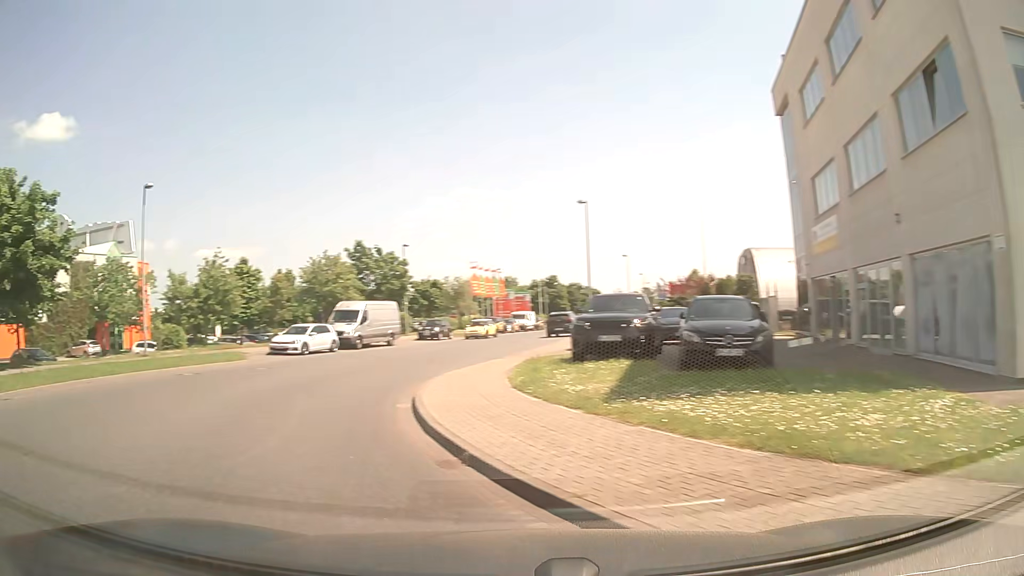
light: Day
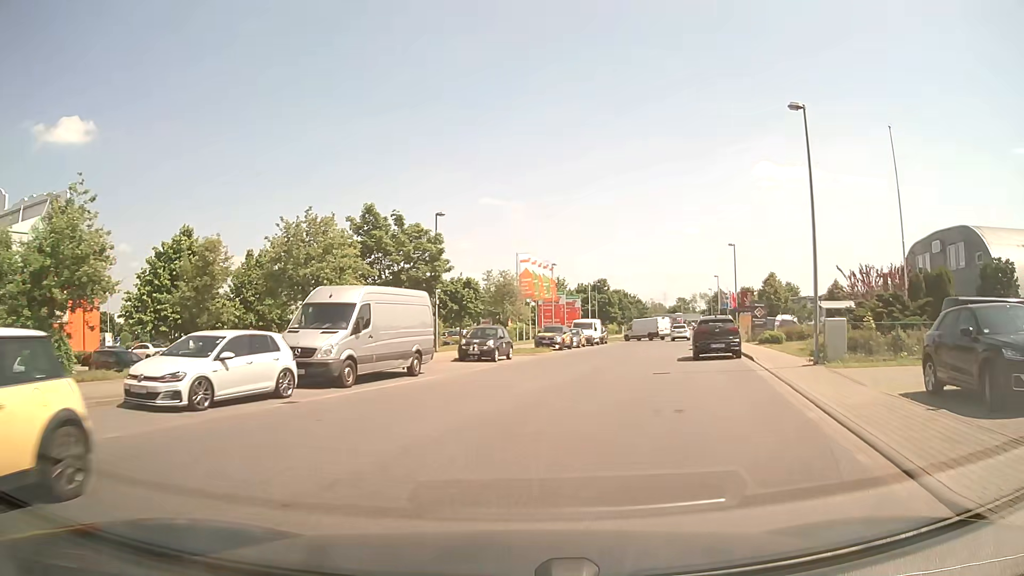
(-4.5, +19.4) m; -3°
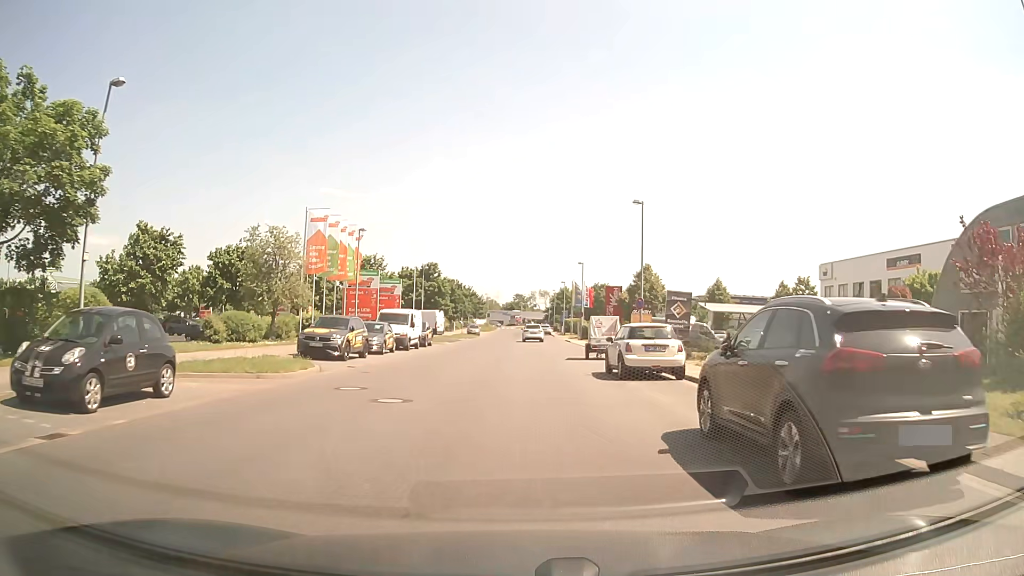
(+2.4, +19.6) m; +14°
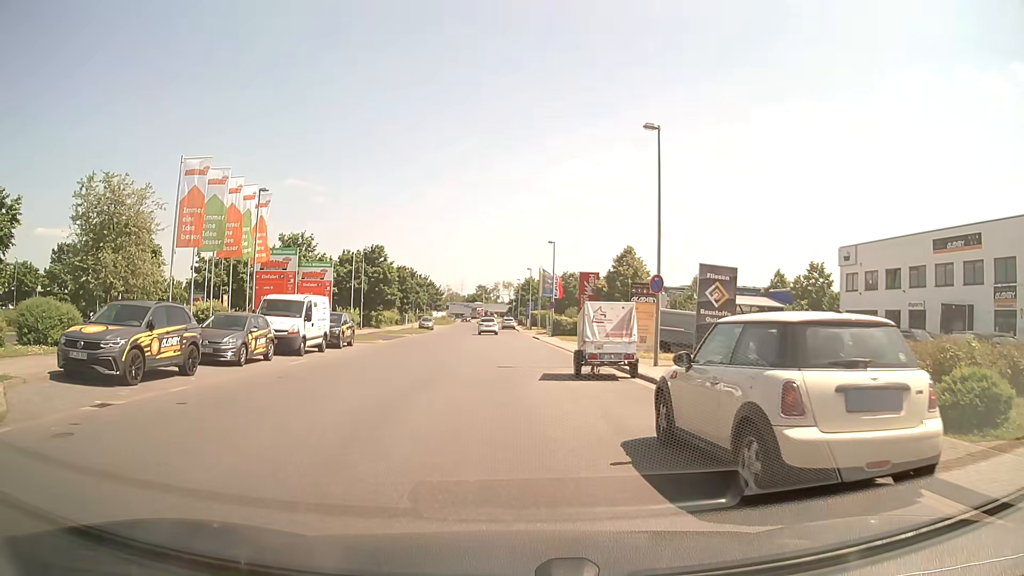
(+0.5, +11.9) m; +3°
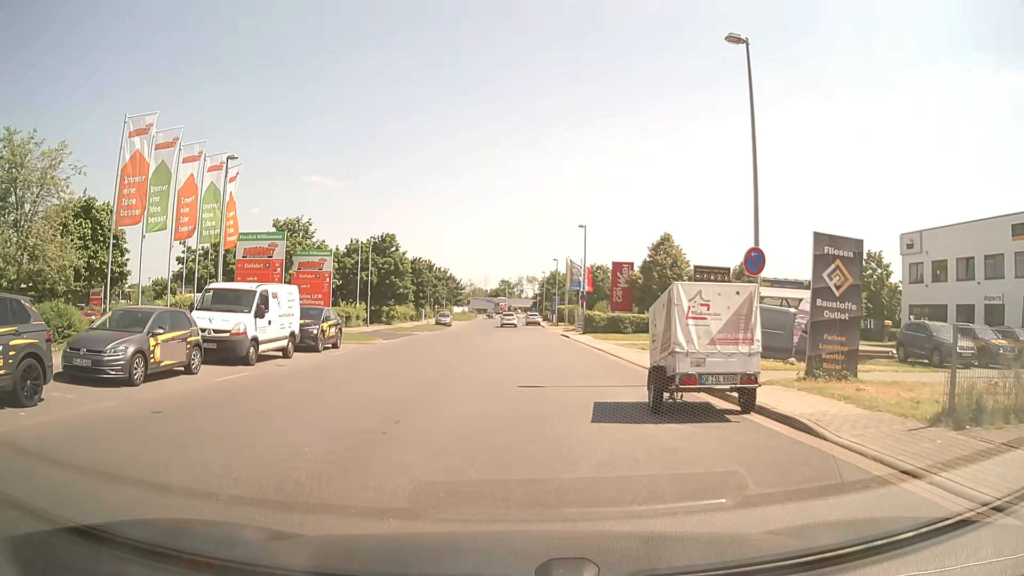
(-0.1, +6.3) m; -2°
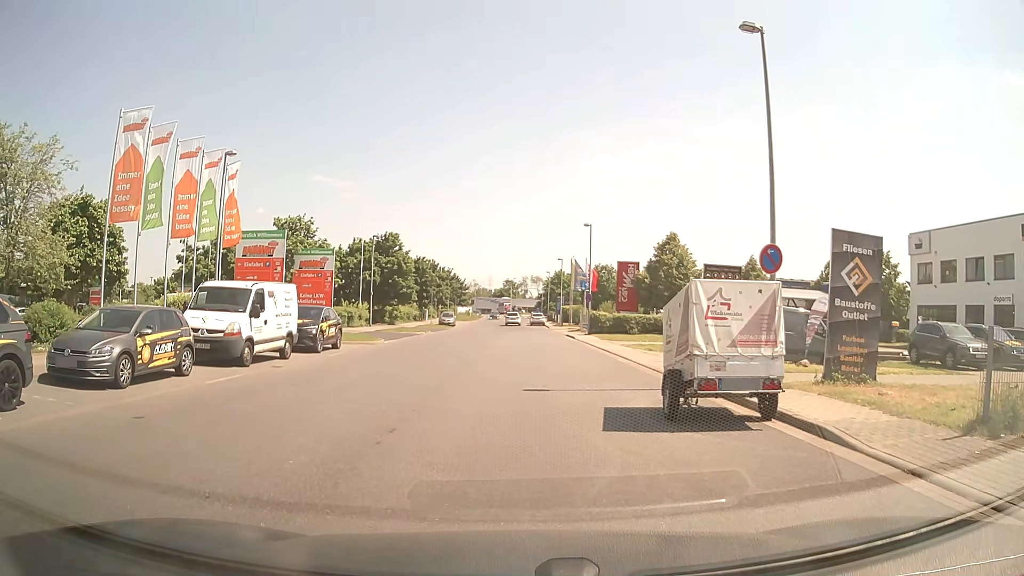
(0.0, +0.5) m; 0°
